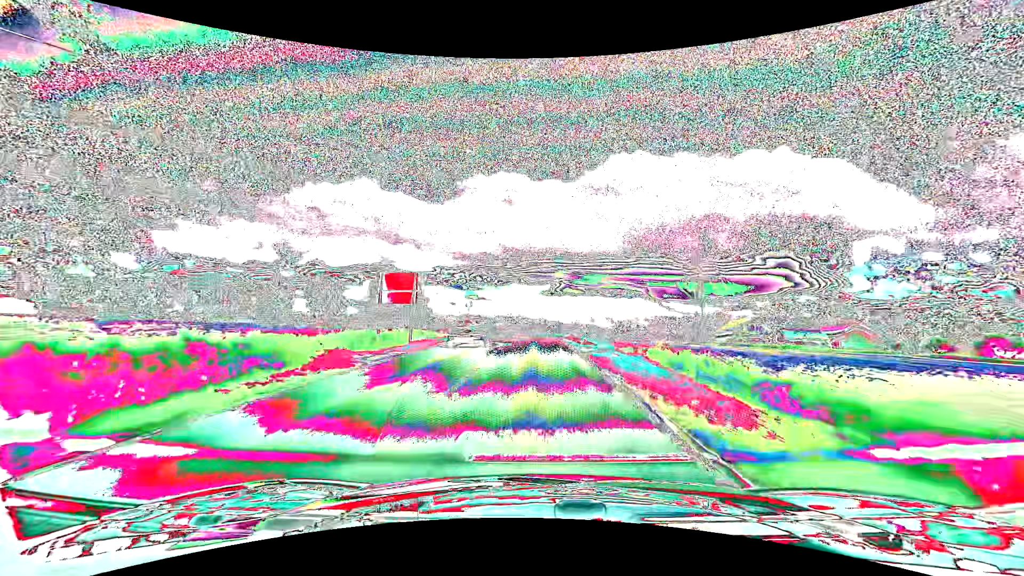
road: tertiary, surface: asphalt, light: Day
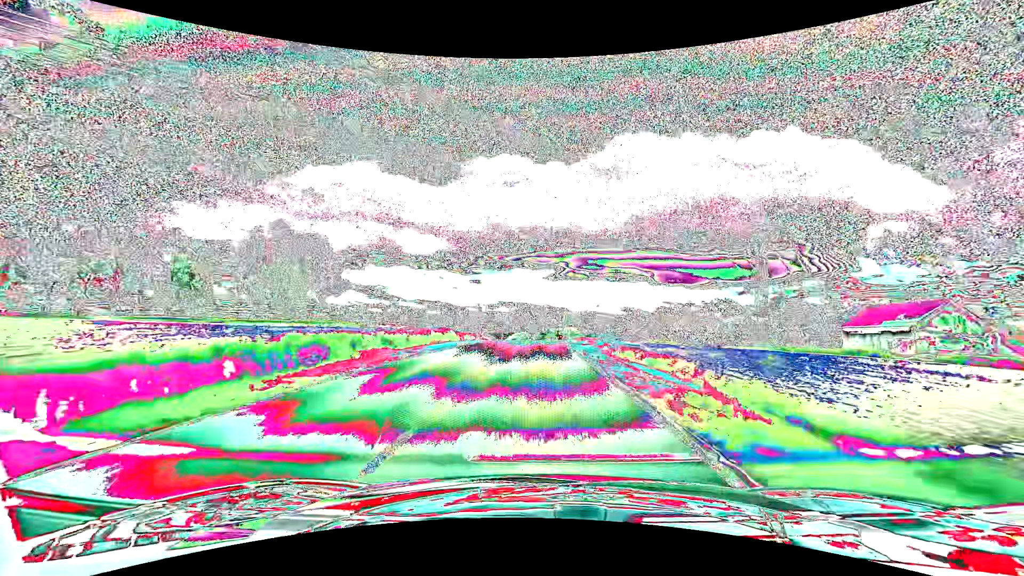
(-0.2, +56.2) m; 0°
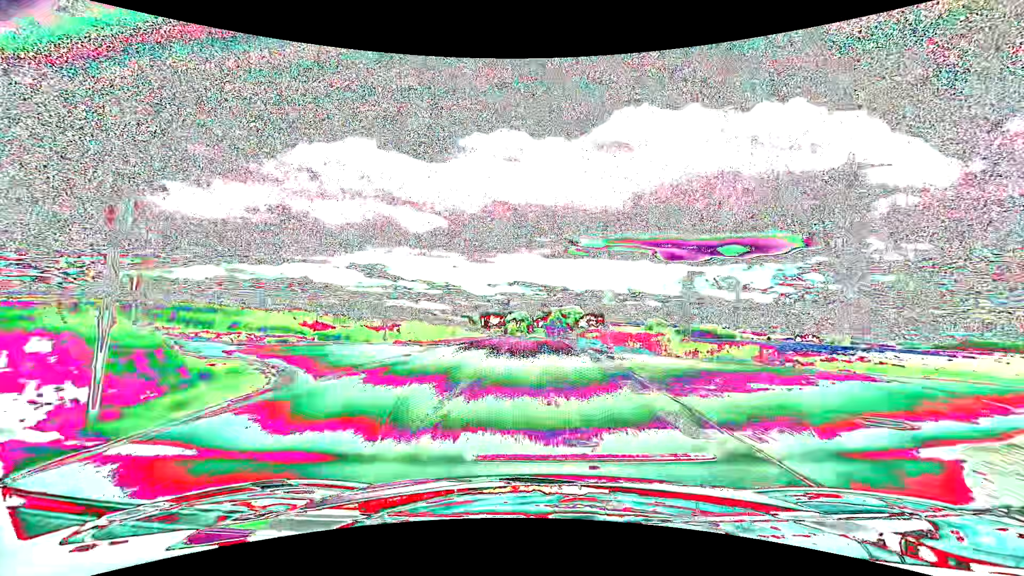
(+0.1, +45.1) m; 0°
(0, +10) (0, +20) (0, +30) (0, +40) (0, +50) (0, +60) (0, +70) (0, +80) (0, +90) (0, +100) m
